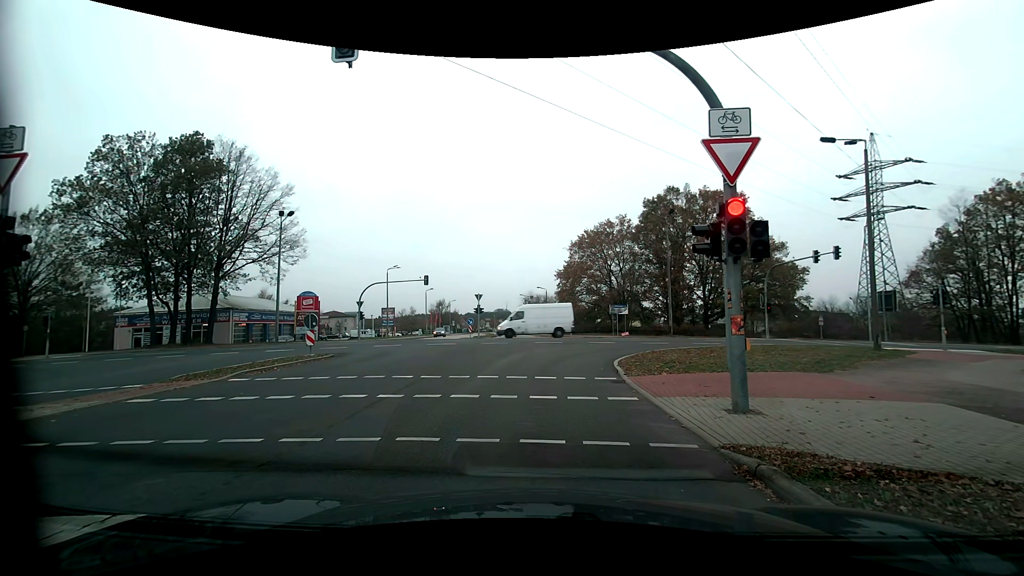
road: tertiary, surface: asphalt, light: Day
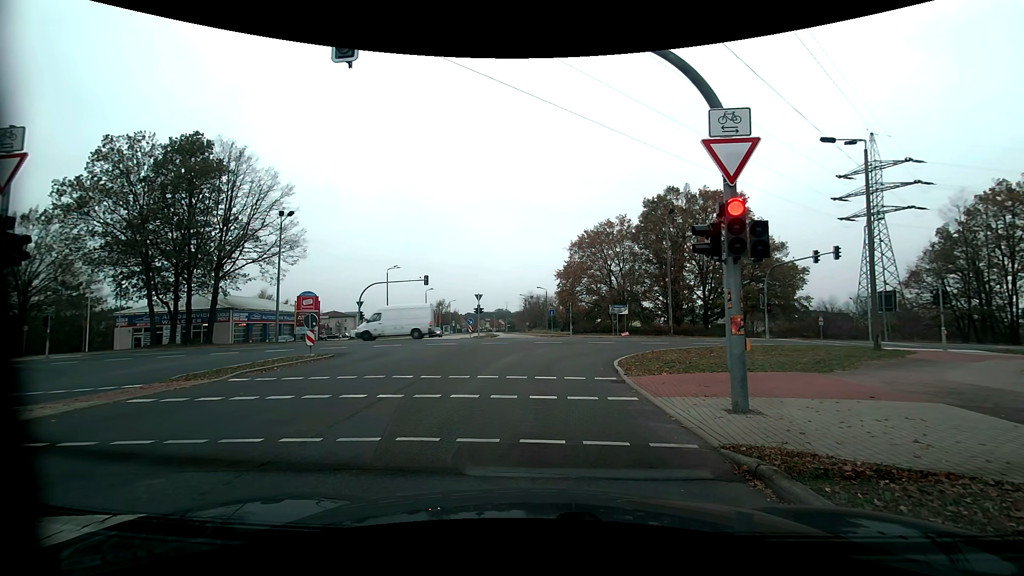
(0.0, 0.0) m; 0°
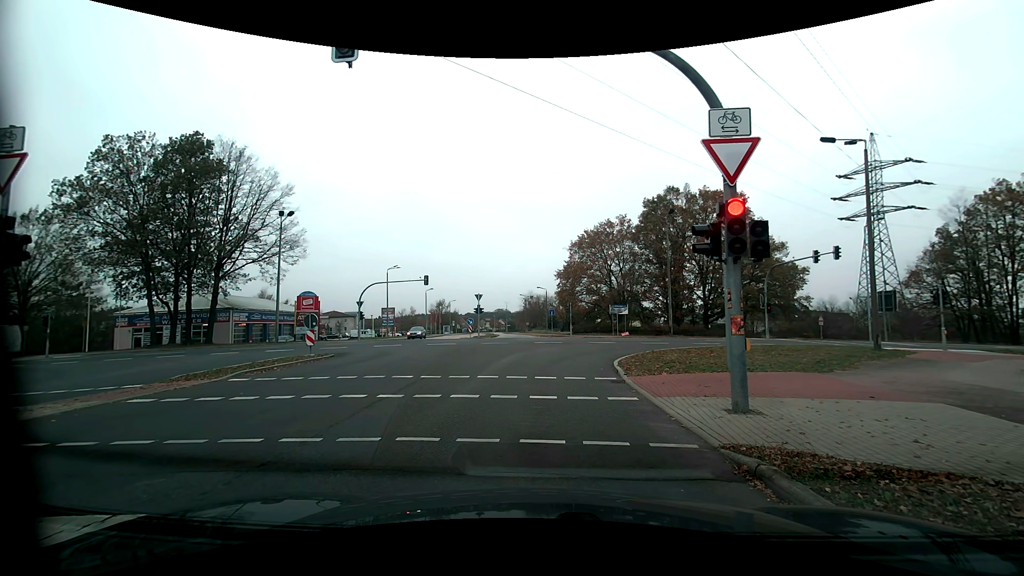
(0.0, 0.0) m; 0°
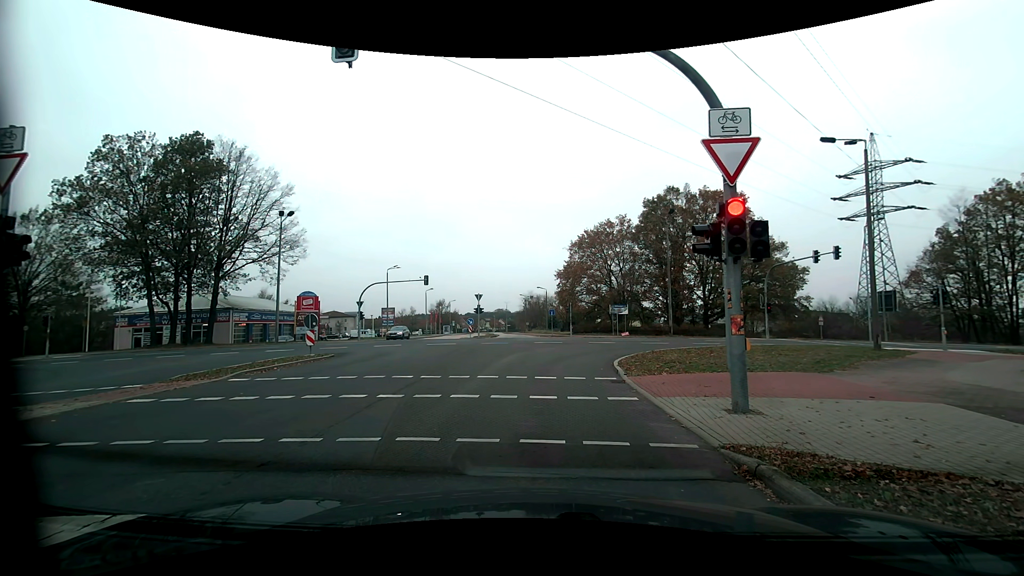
(0.0, 0.0) m; 0°
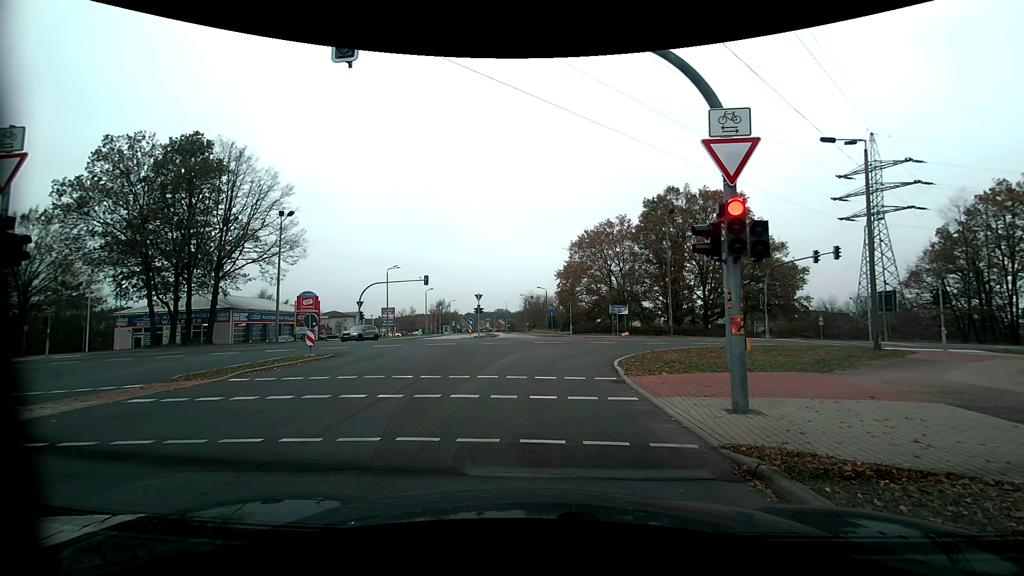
(0.0, 0.0) m; 0°
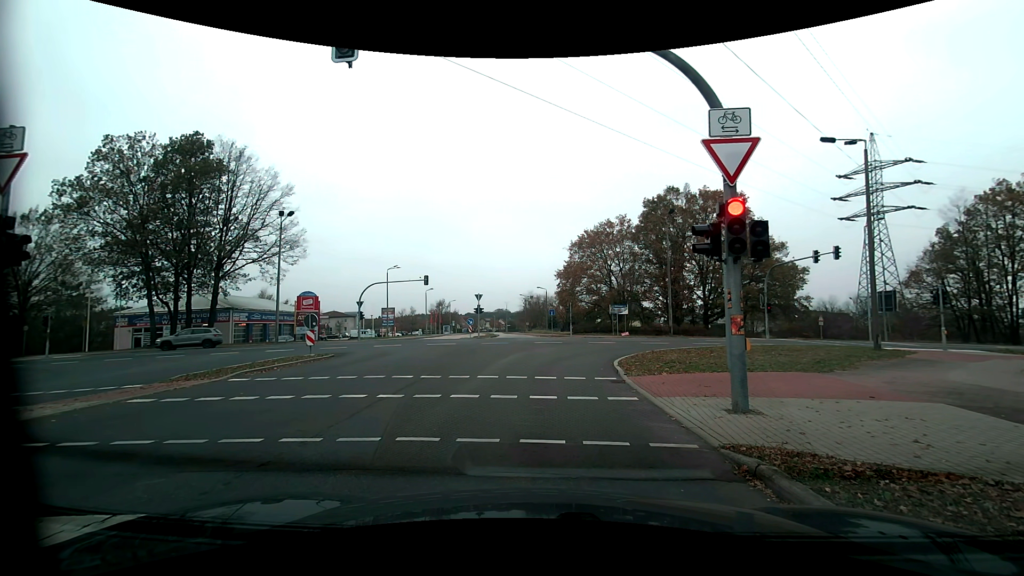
(0.0, 0.0) m; 0°
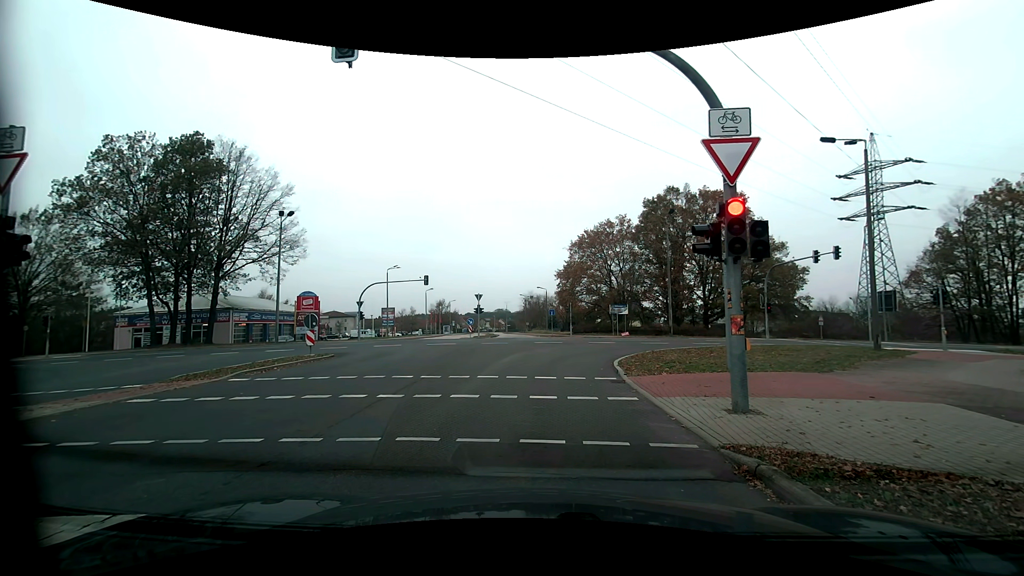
(0.0, 0.0) m; 0°
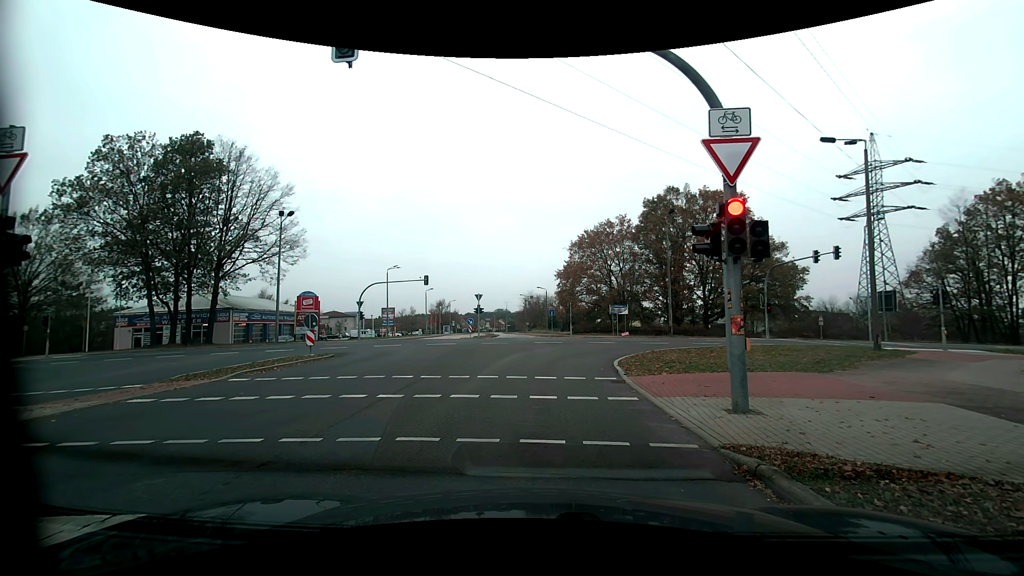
(0.0, 0.0) m; 0°
(0, +10) (+1, +20) (+5, +29) (+14, +33) (+24, +35) (+34, +36) (+44, +37) (+54, +38) (+64, +39) (+74, +40) m
